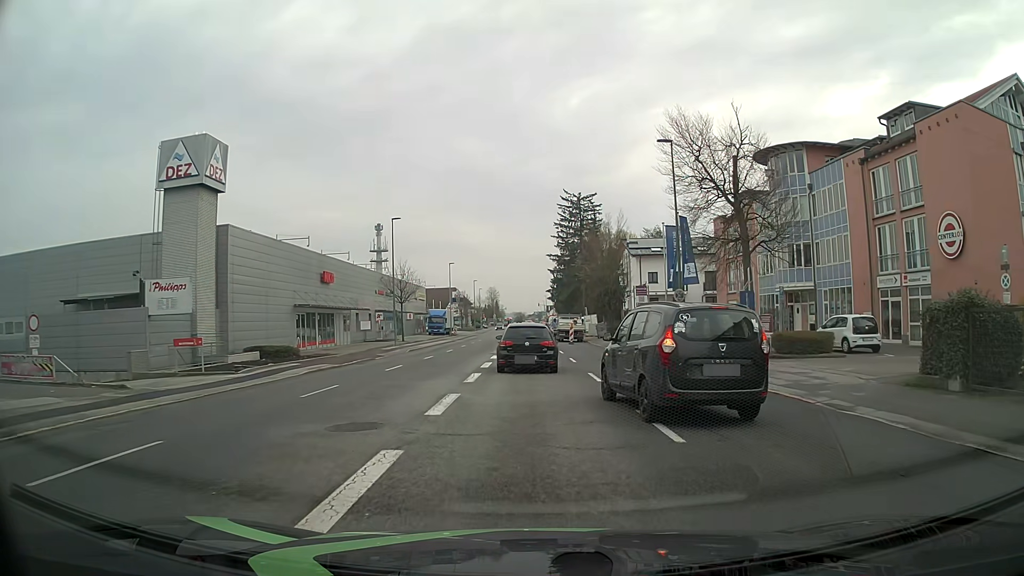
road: tertiary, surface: asphalt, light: Day
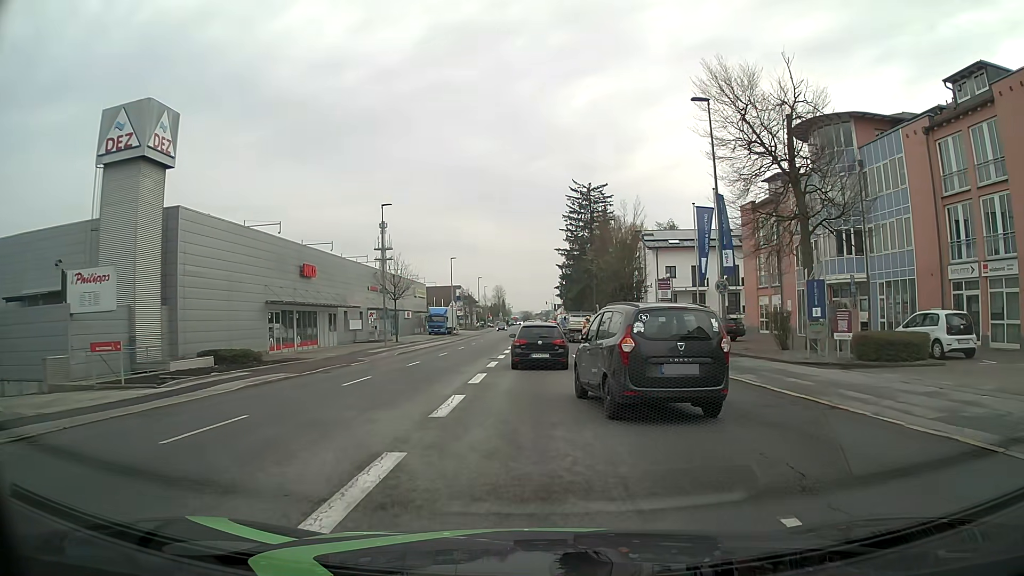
(0.0, +6.2) m; 0°
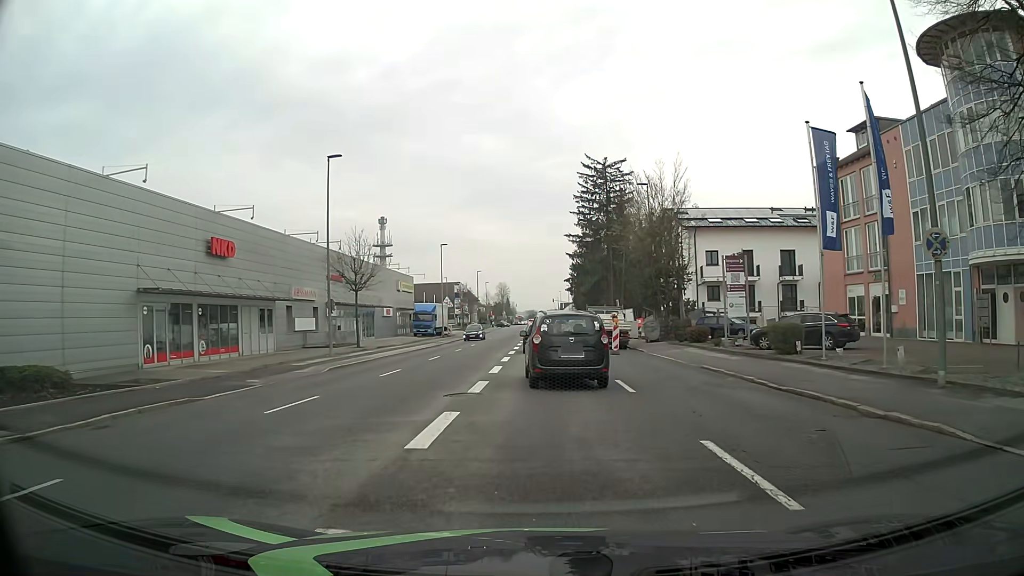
(-0.2, +14.7) m; 0°
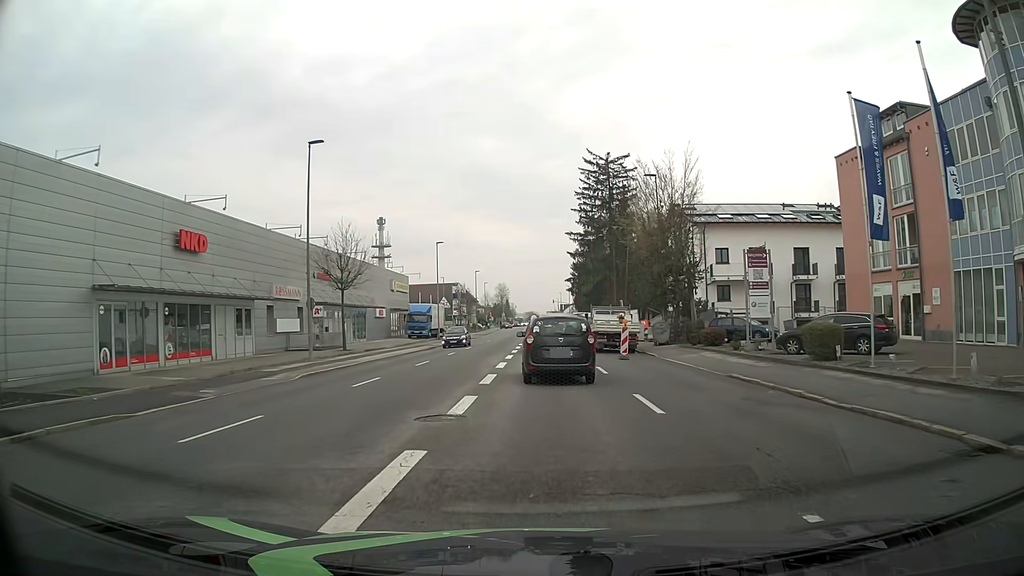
(0.0, +3.2) m; 0°
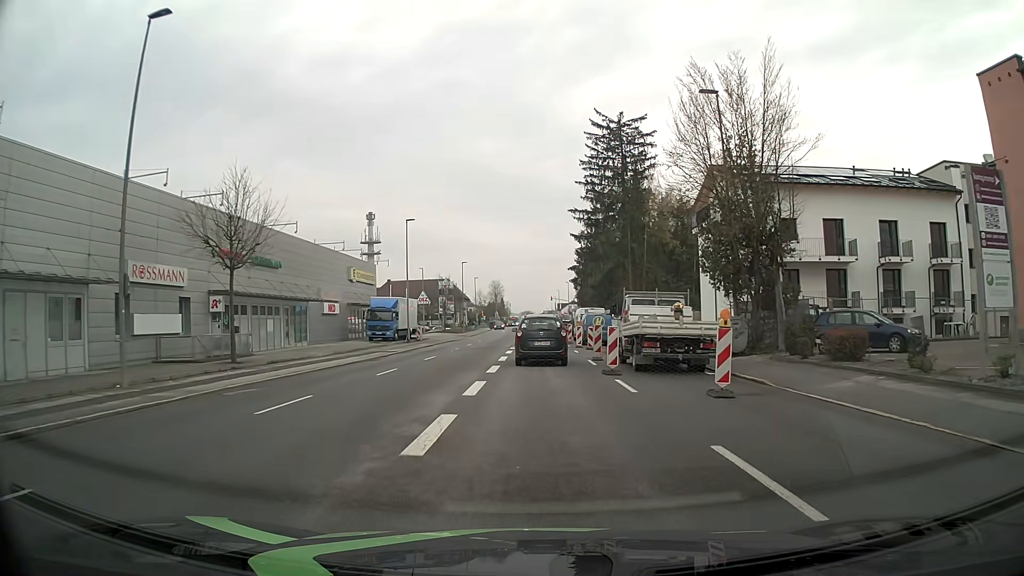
(-0.1, +15.5) m; +1°
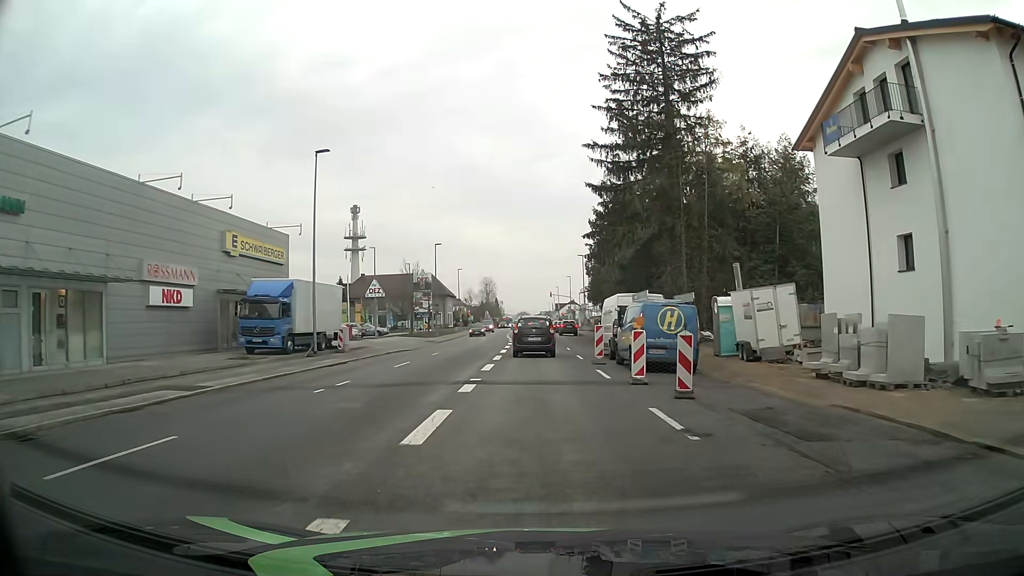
(-0.3, +23.6) m; 0°
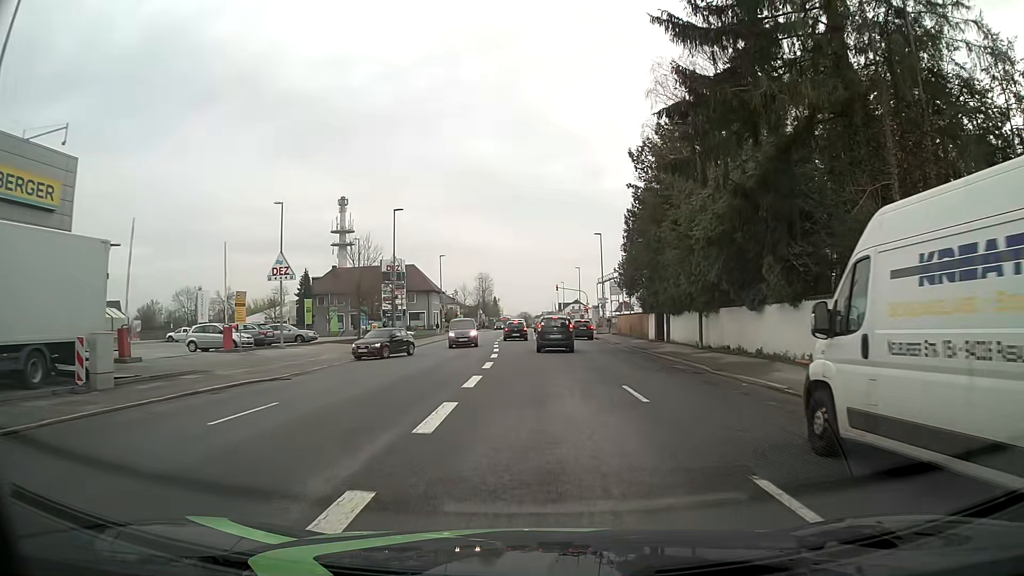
(-0.3, +23.3) m; -1°
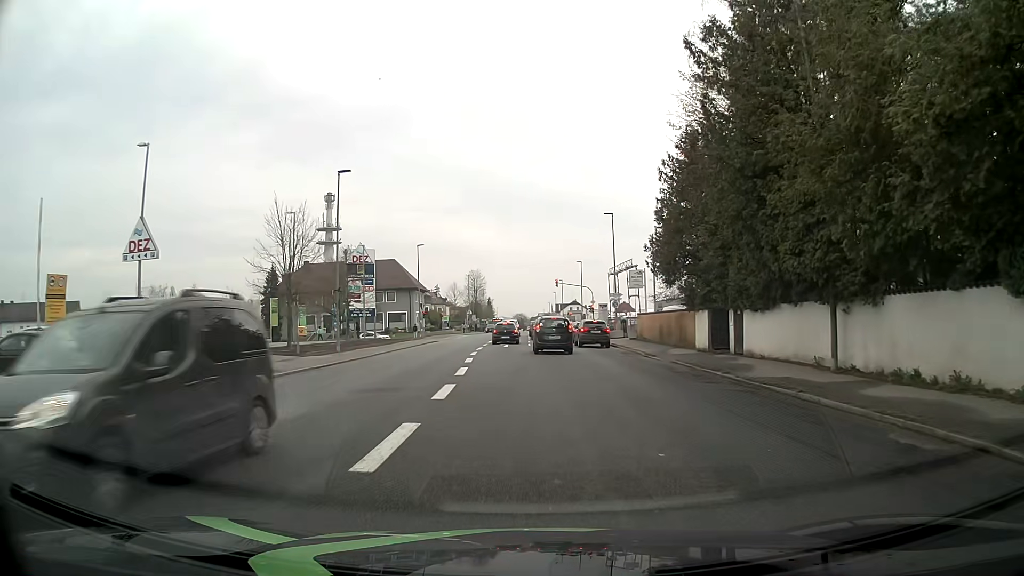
(+0.3, +14.2) m; +1°
